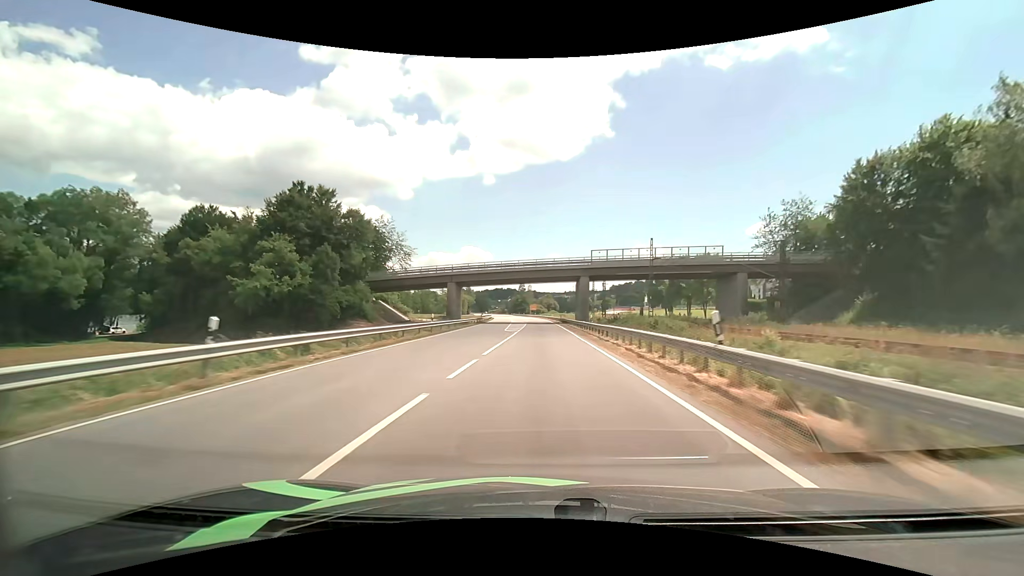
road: primary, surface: asphalt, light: Day
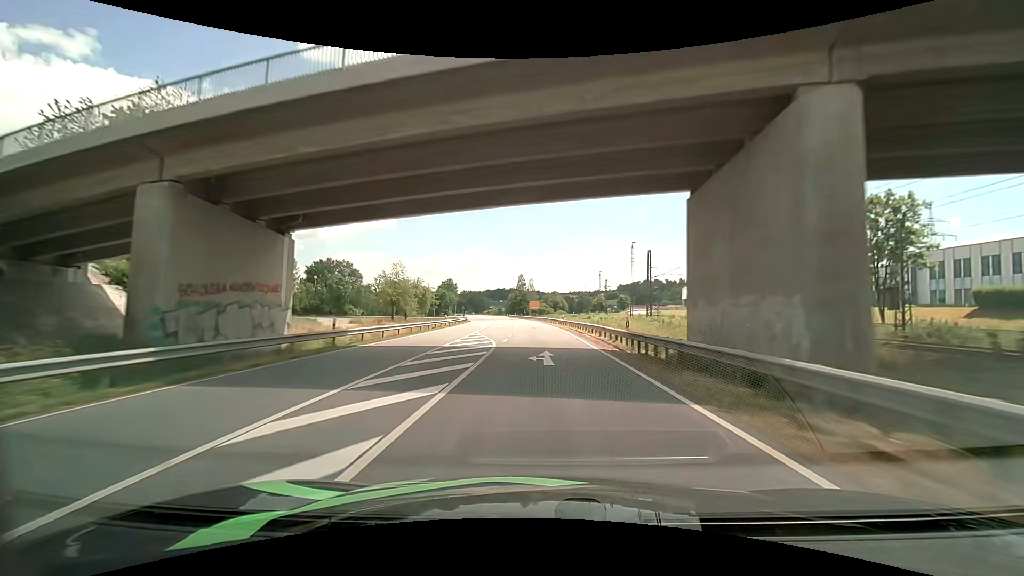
(+0.1, +57.1) m; 0°
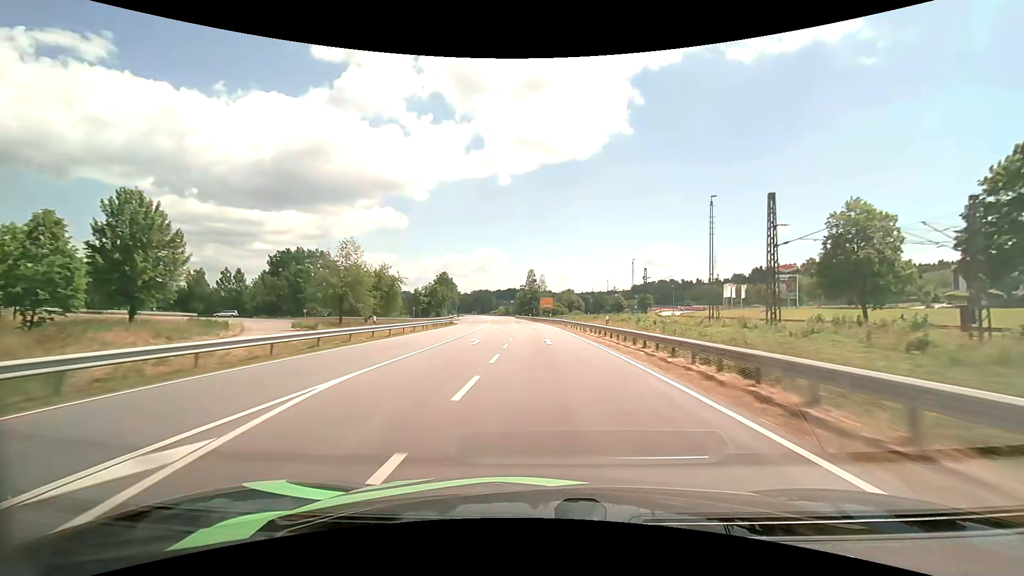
(-0.3, +28.7) m; -1°
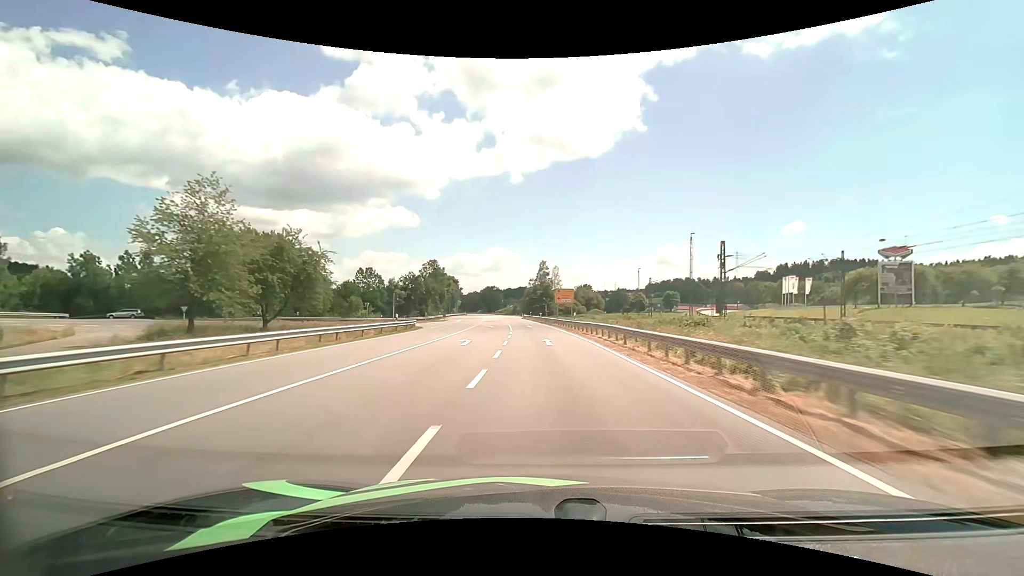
(-0.3, +28.9) m; -1°
(0, +10) (0, +20) (-1, +30) (-1, +40) (-1, +50) (-2, +60) (-3, +70) (-4, +80) (-5, +90) (-6, +100) m
